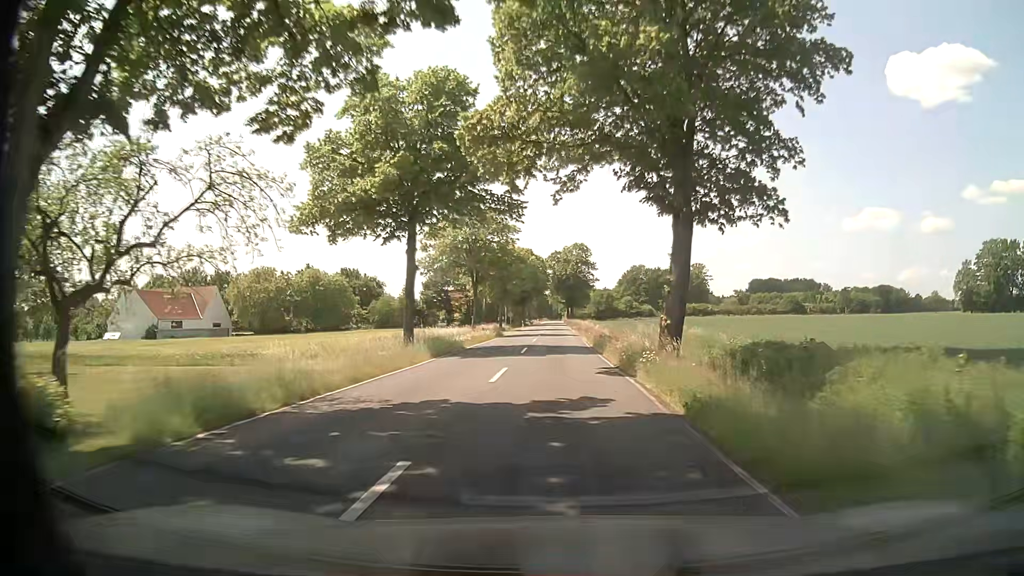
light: Day
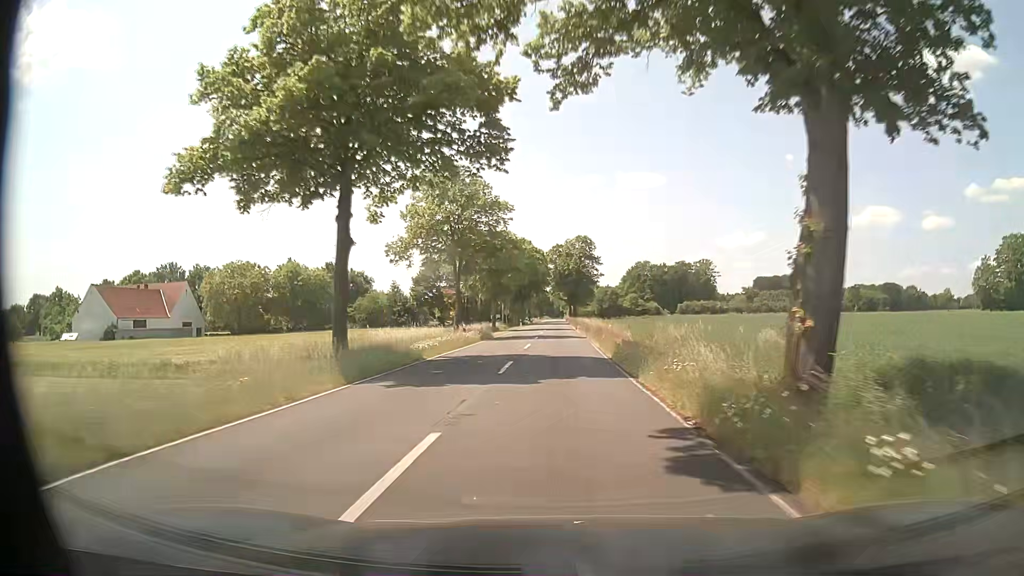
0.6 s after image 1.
(0.0, +10.8) m; 0°
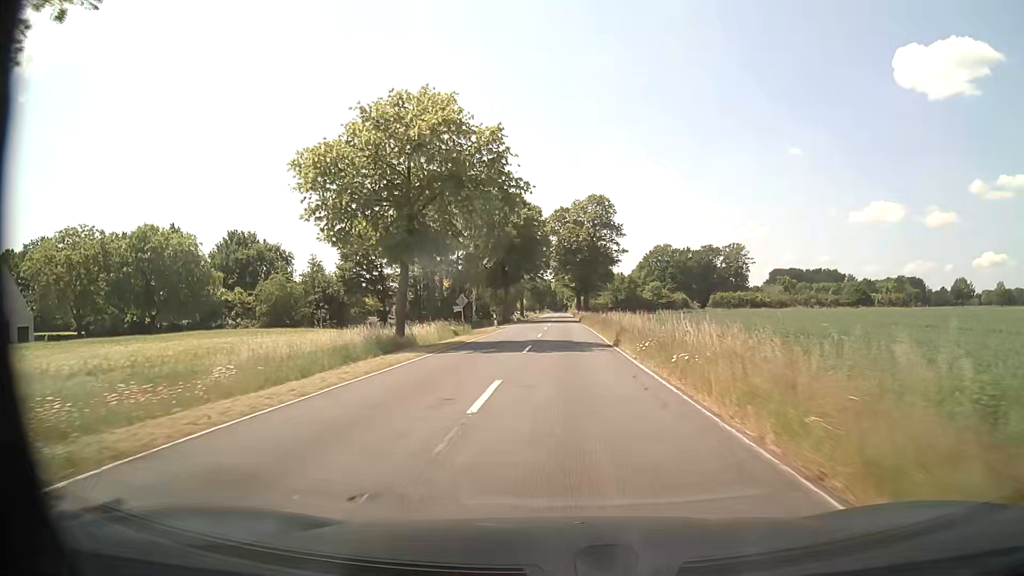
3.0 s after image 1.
(-0.2, +43.6) m; 0°
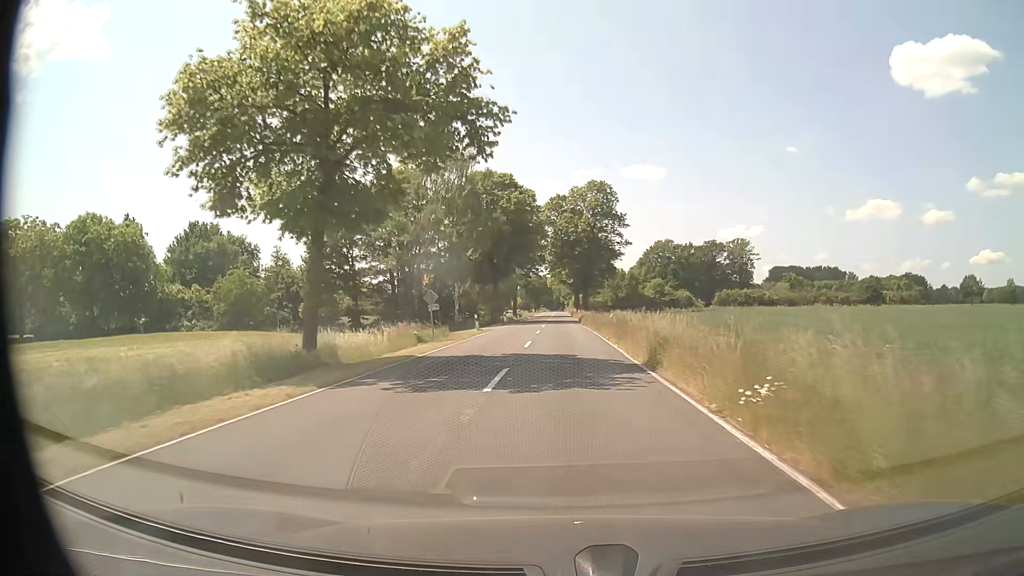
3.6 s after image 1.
(0.0, +9.9) m; 0°
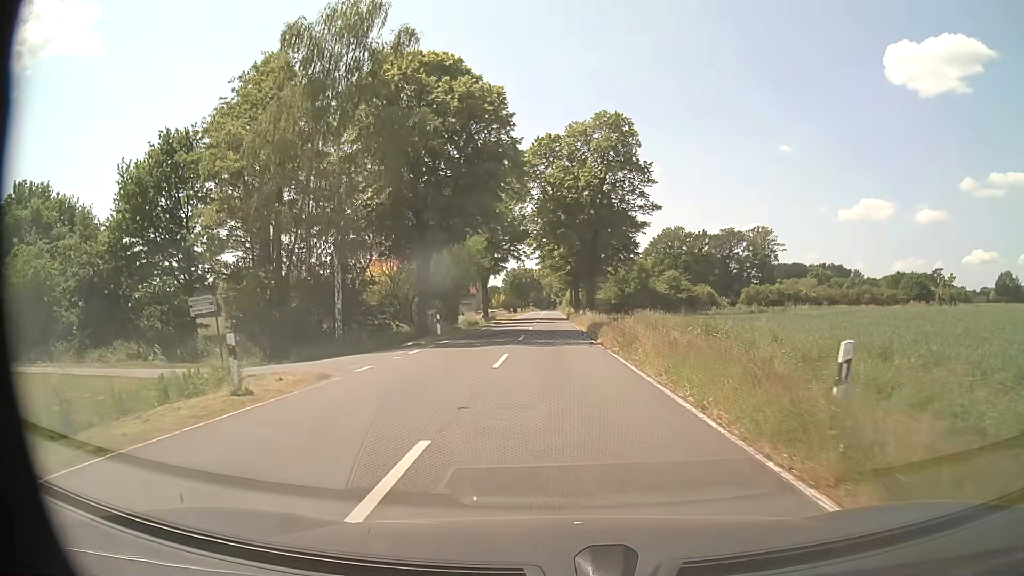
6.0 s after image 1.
(+0.1, +31.7) m; +1°
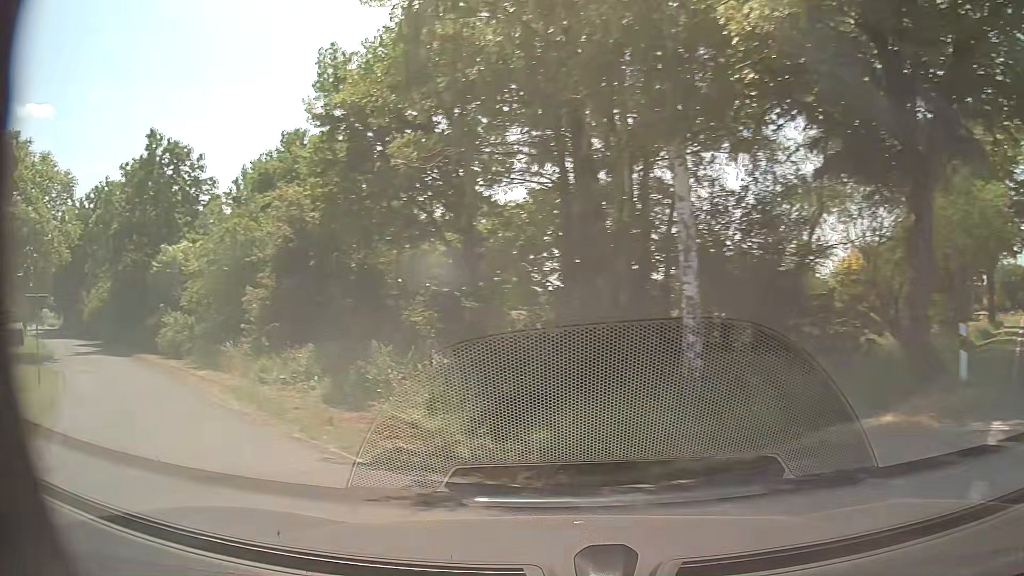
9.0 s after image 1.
(-2.8, +19.6) m; -40°
